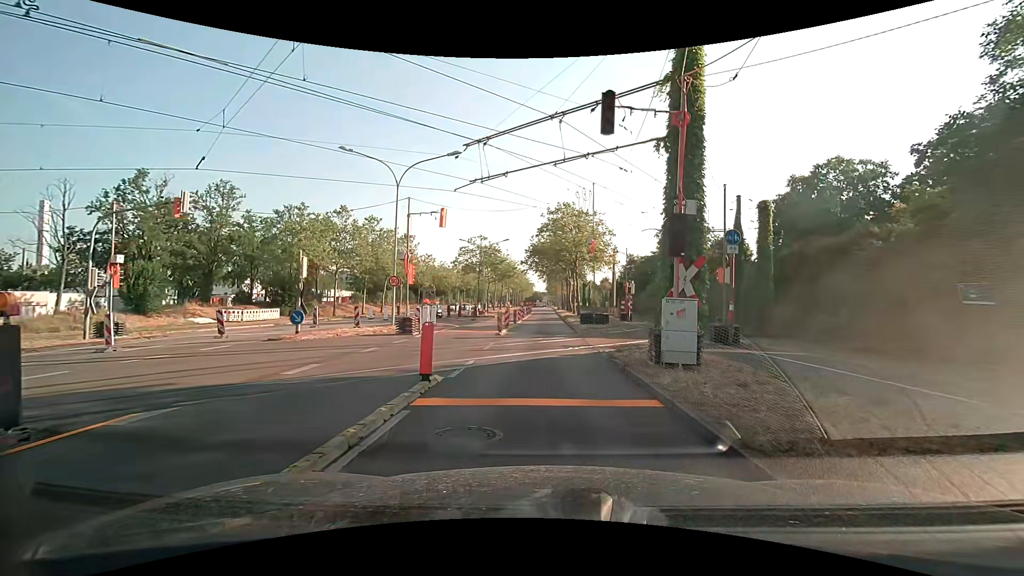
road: primary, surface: asphalt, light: Day
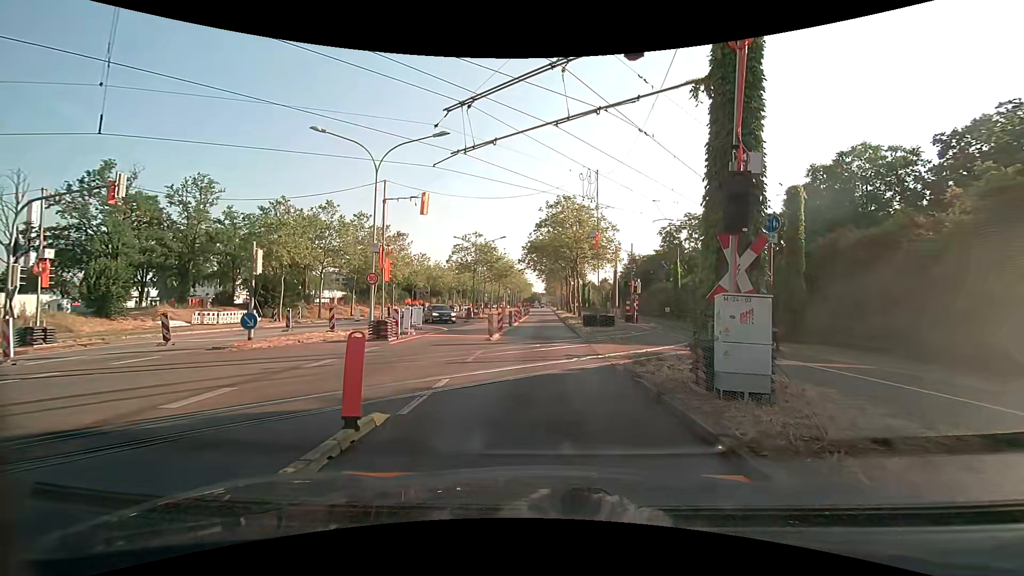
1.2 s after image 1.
(0.0, +3.2) m; 0°
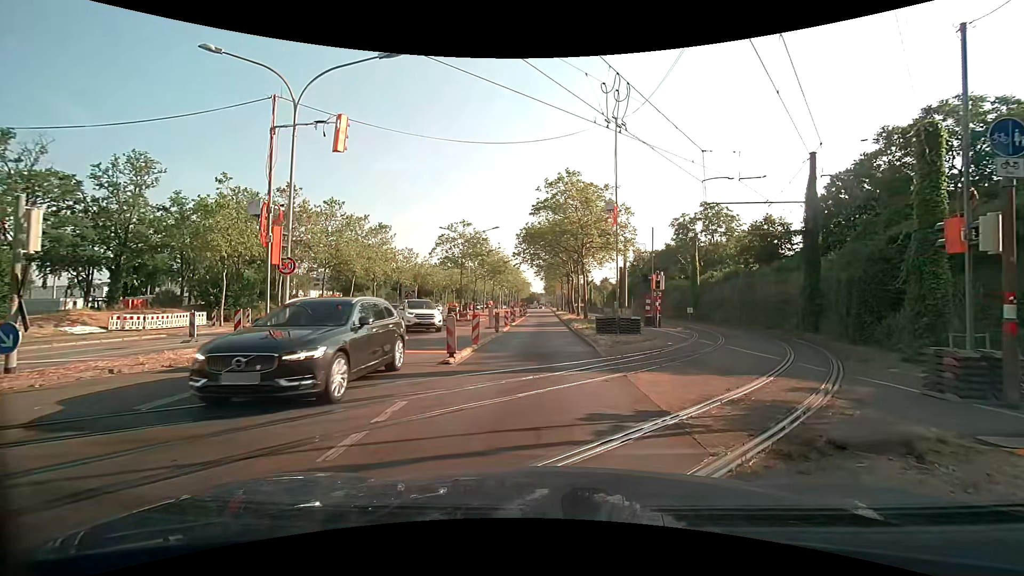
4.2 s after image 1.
(0.0, +7.8) m; 0°
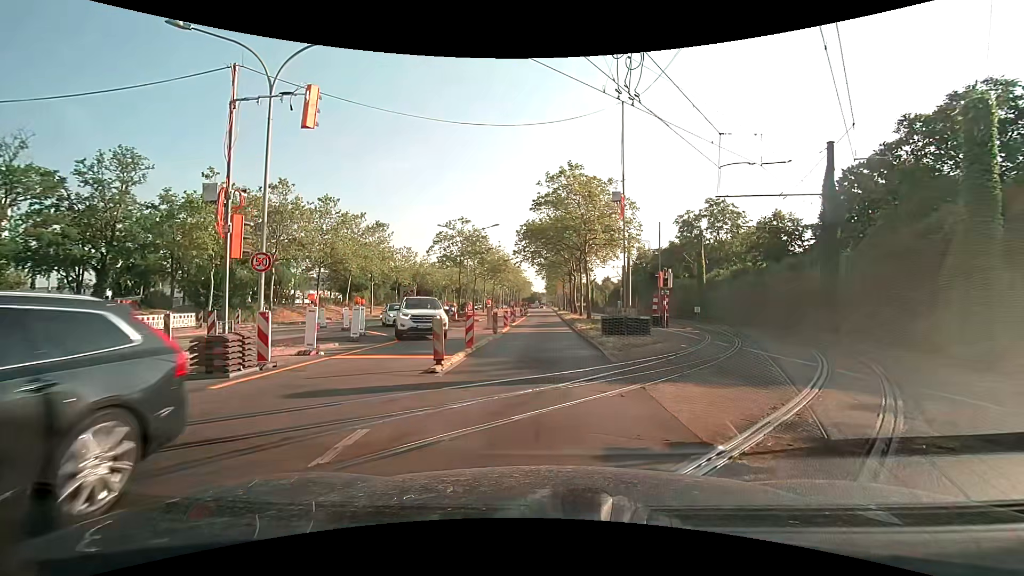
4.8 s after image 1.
(0.0, +1.5) m; -2°
